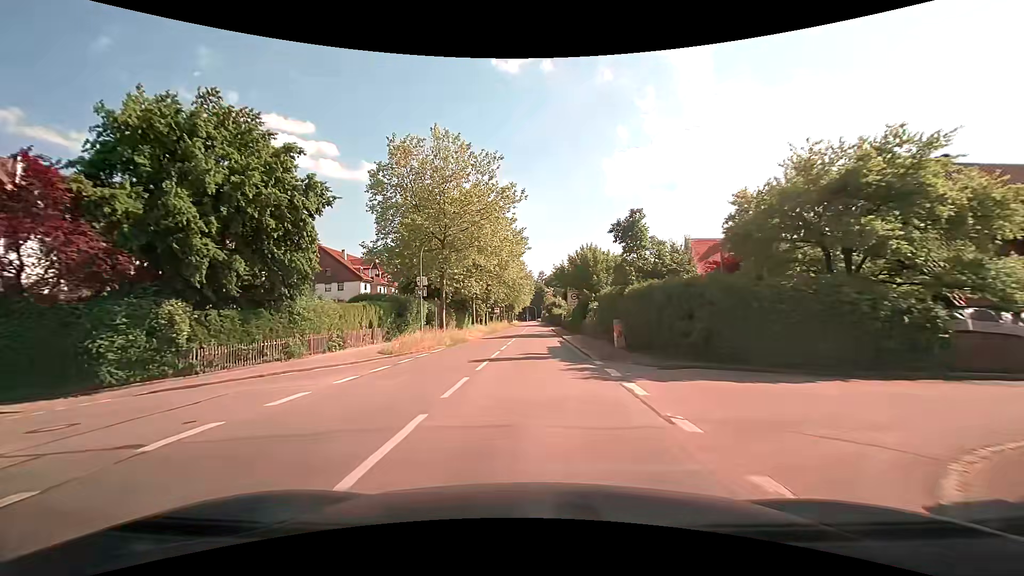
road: secondary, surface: asphalt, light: Day
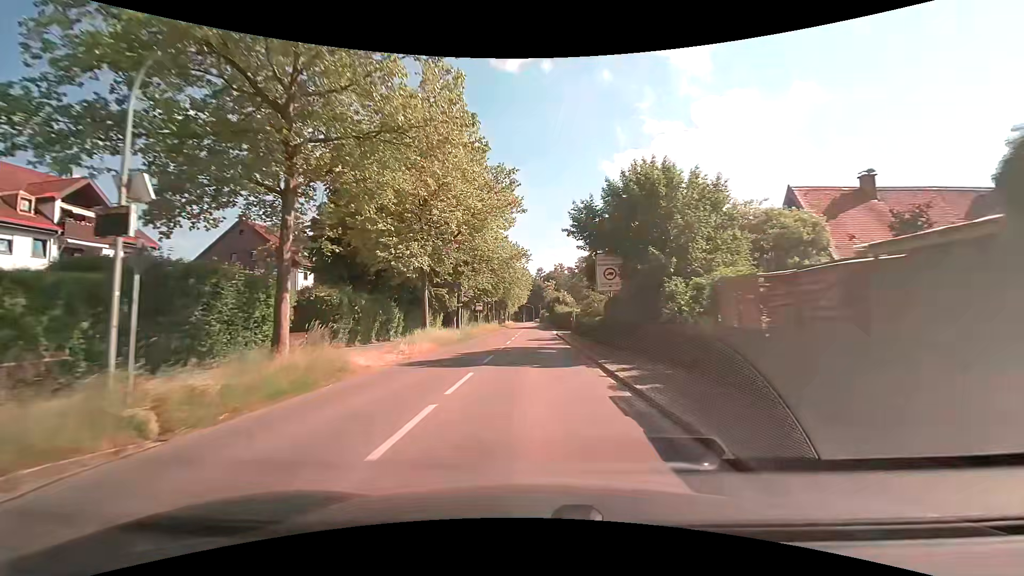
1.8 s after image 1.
(+0.1, +22.8) m; 0°
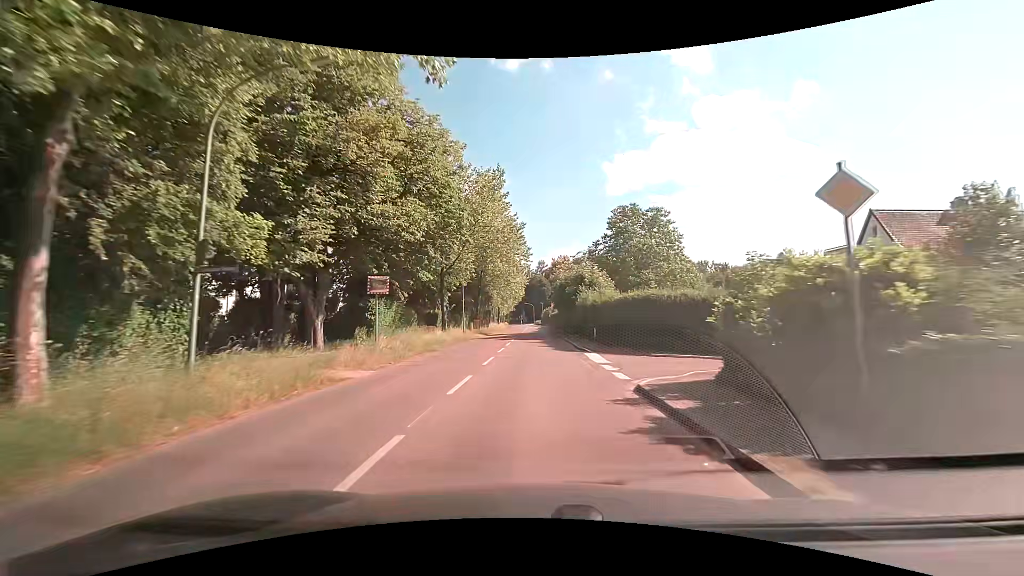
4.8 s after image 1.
(+0.1, +38.1) m; 0°
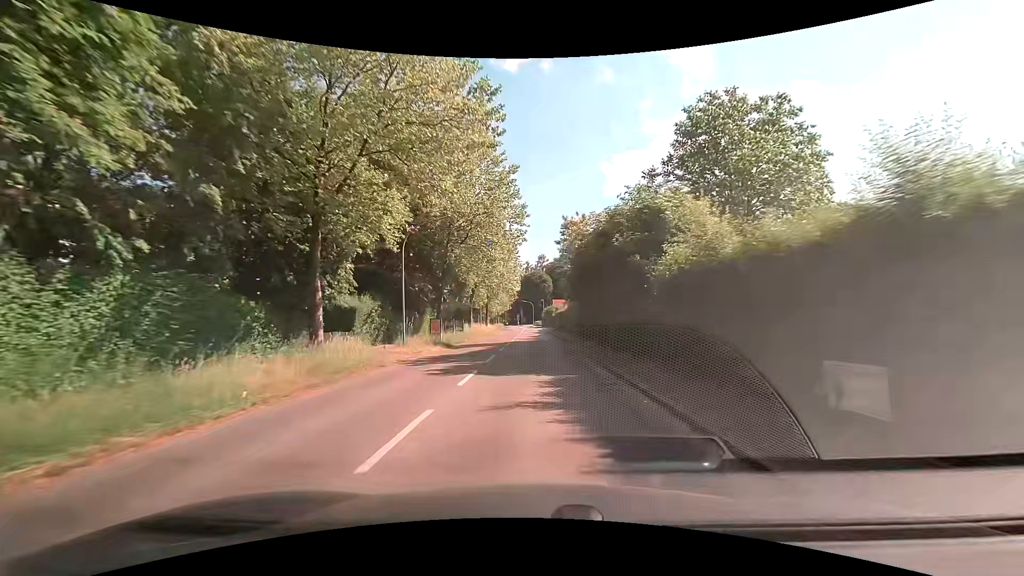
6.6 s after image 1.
(-0.1, +22.9) m; 0°
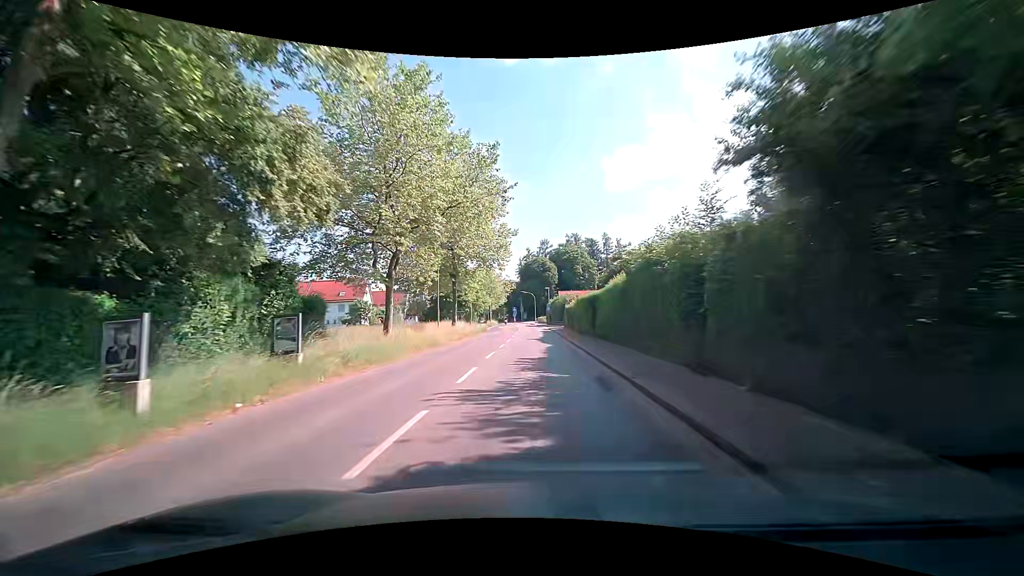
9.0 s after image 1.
(-0.1, +30.4) m; 0°
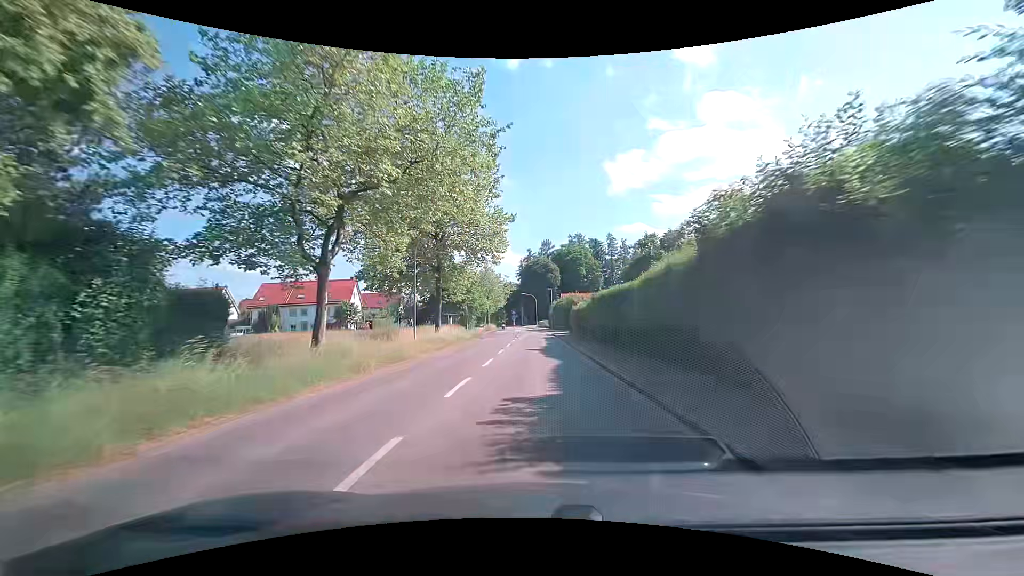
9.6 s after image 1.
(-0.1, +7.6) m; 0°
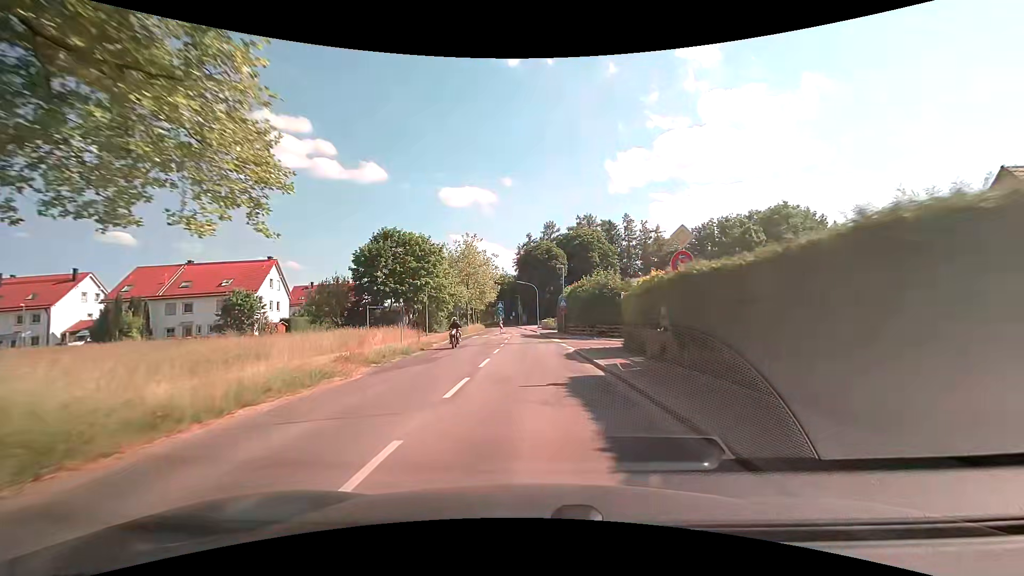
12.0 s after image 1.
(-0.2, +30.3) m; -1°
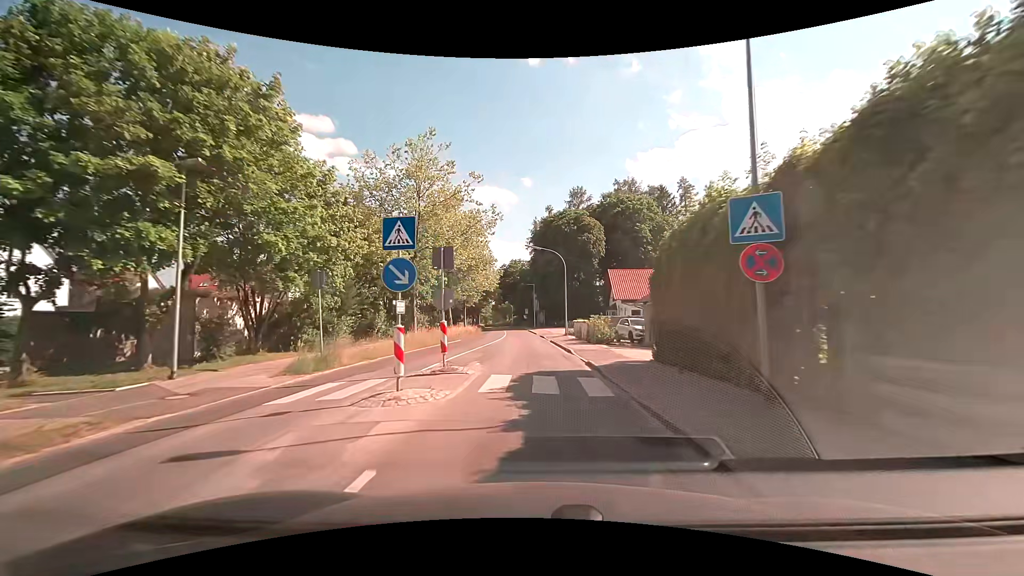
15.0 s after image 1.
(-0.4, +37.4) m; -2°
(0, +10) (0, +20) (-1, +30) (-1, +40) (-2, +50) (-2, +60) (-3, +70) (-4, +80) (-5, +90) (-5, +100) m
